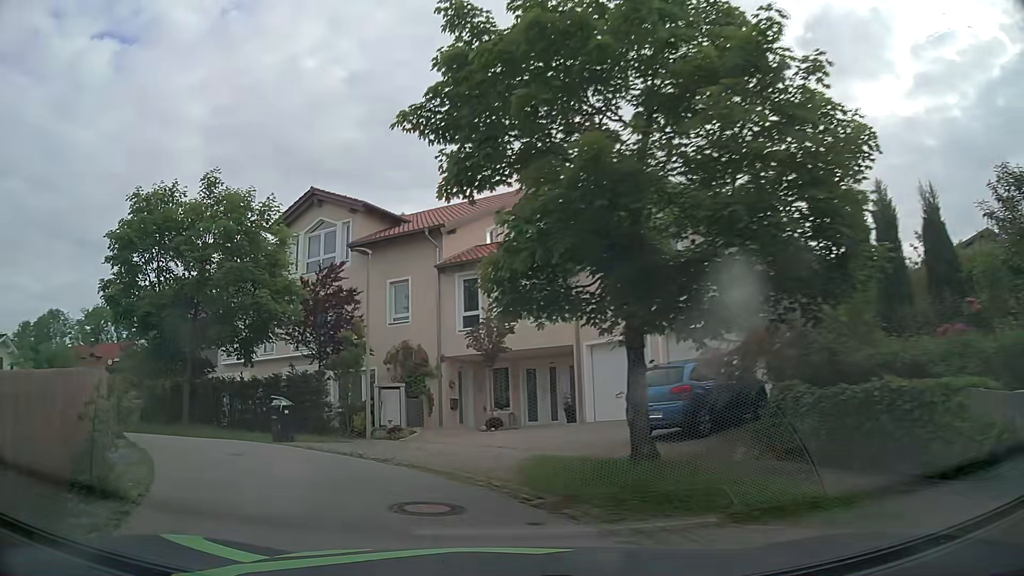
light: Day
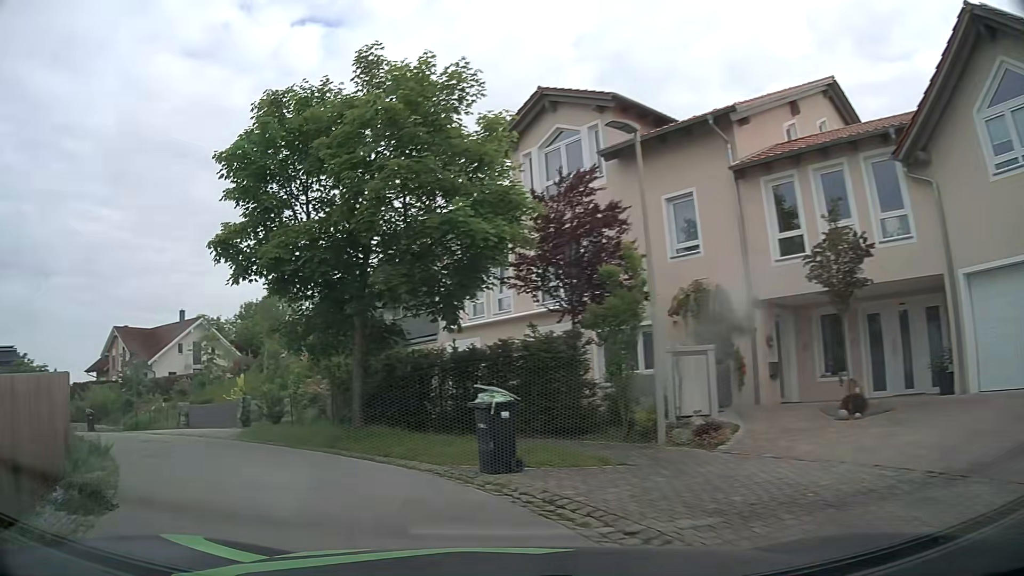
(-1.3, +7.8) m; -21°
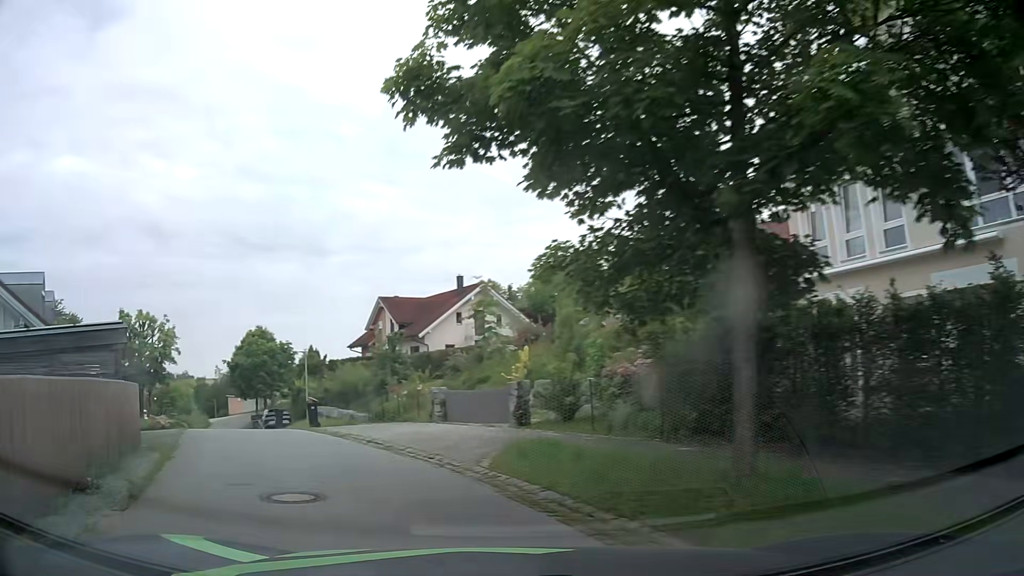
(-1.9, +7.5) m; -27°
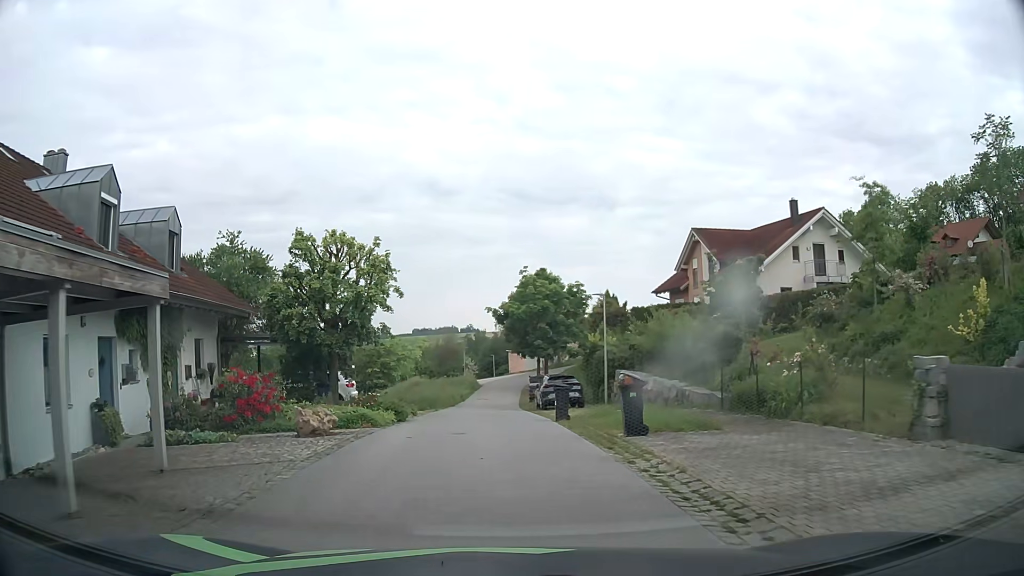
(-3.4, +12.4) m; -25°
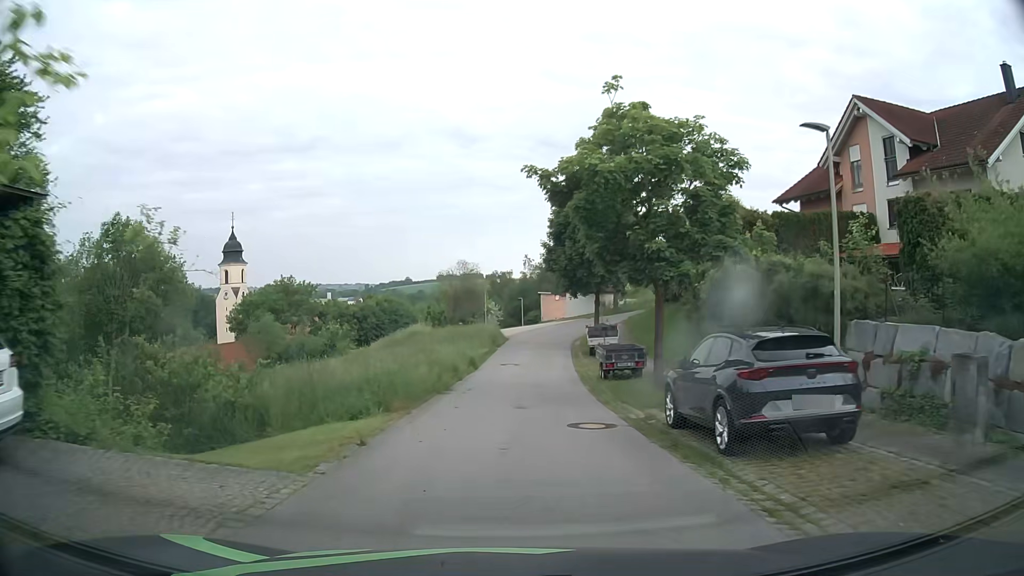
(-0.7, +20.5) m; -2°
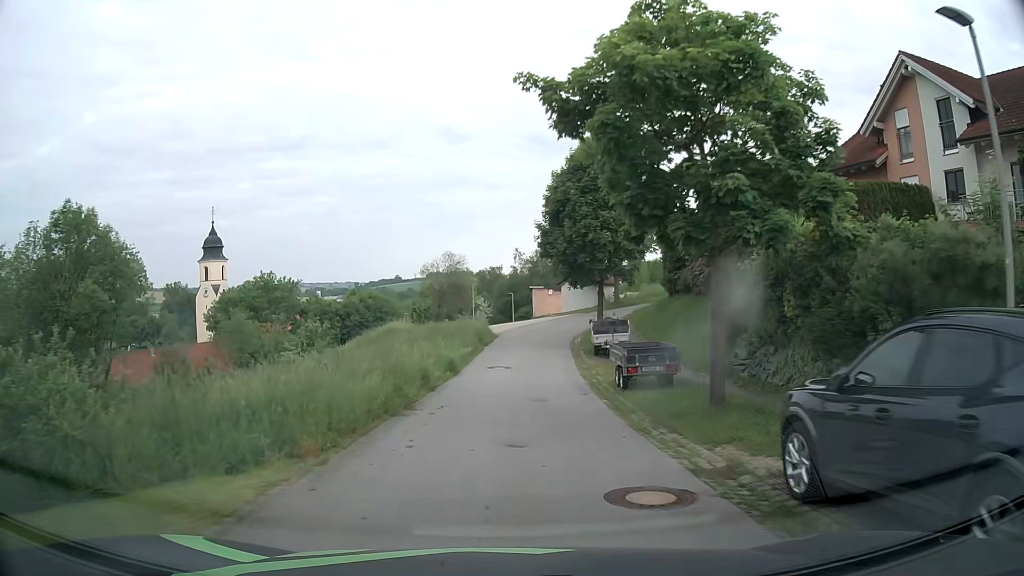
(+0.1, +5.3) m; +1°
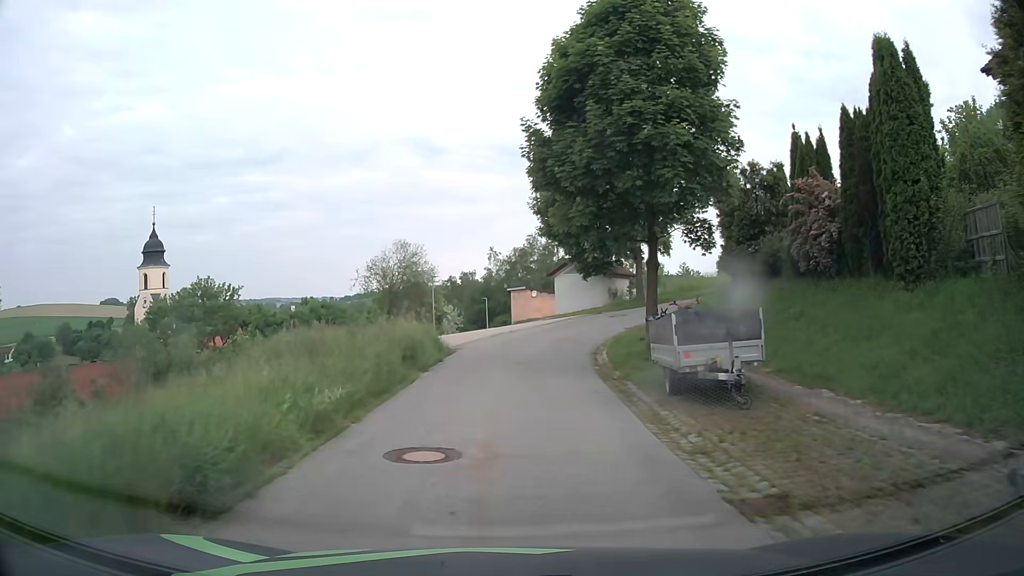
(+0.4, +15.9) m; +2°
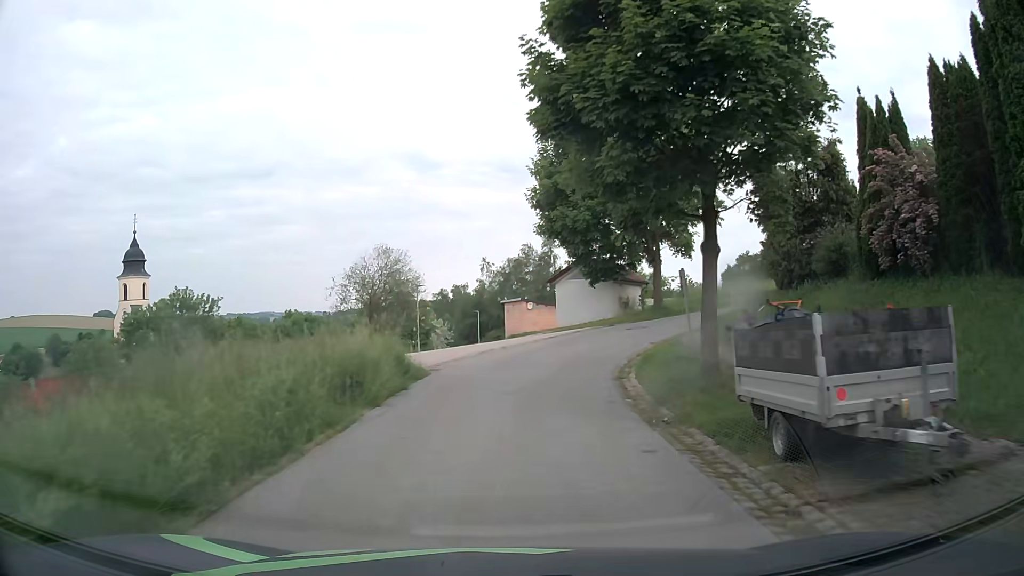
(0.0, +5.2) m; +1°
